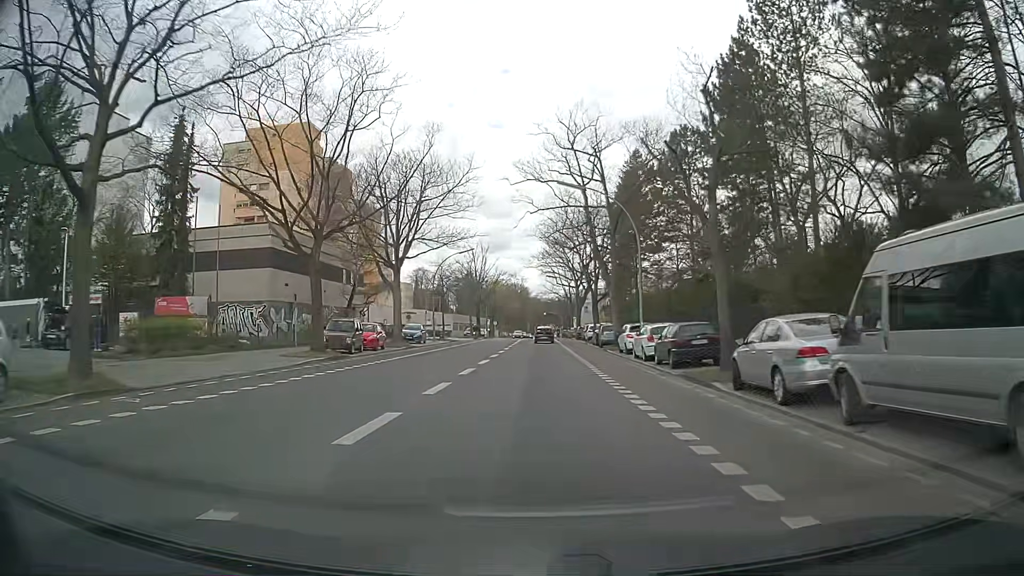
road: secondary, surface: asphalt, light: Day
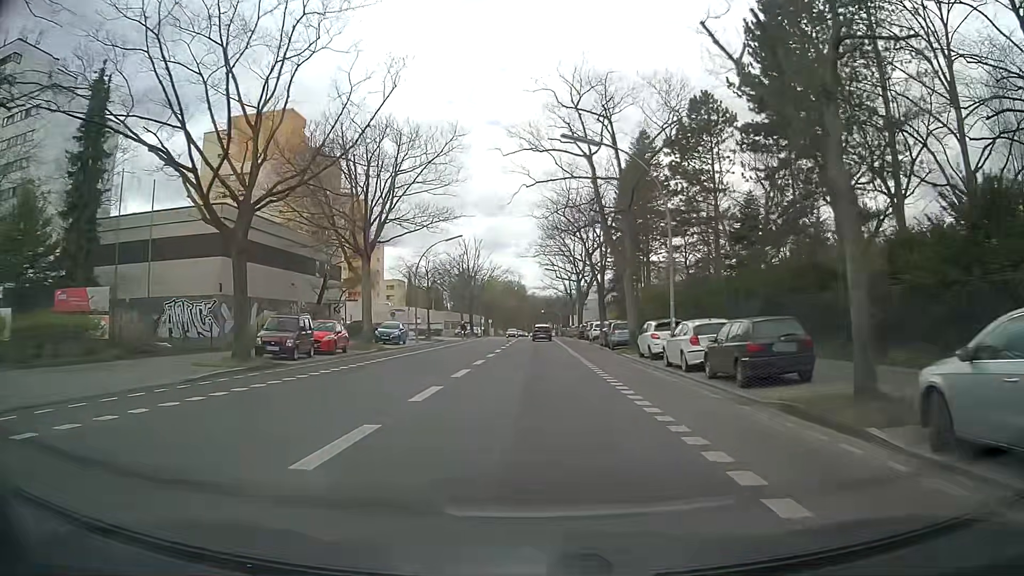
(0.0, +7.5) m; +1°
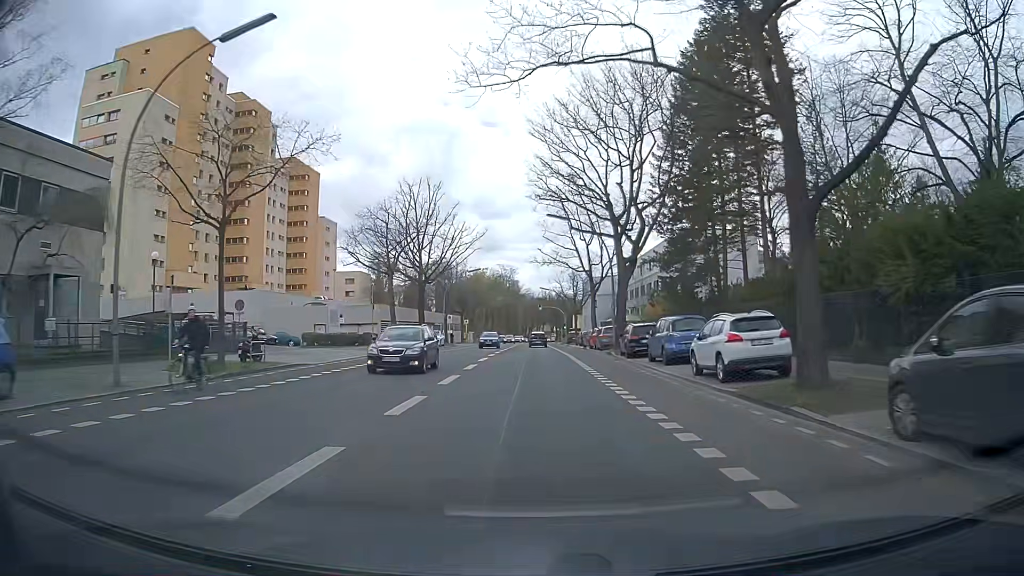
(0.0, +37.8) m; +1°
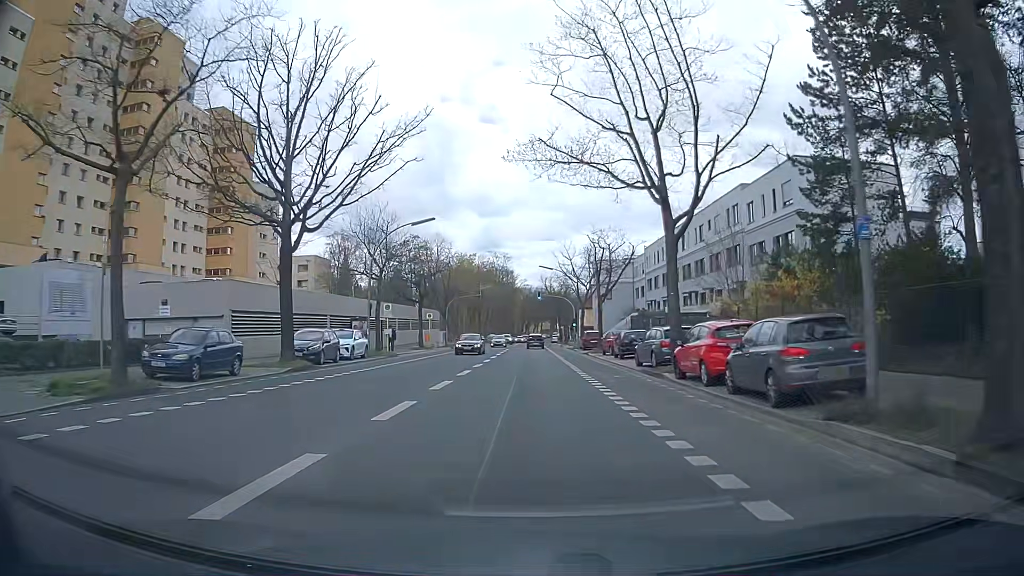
(-0.2, +30.4) m; -1°
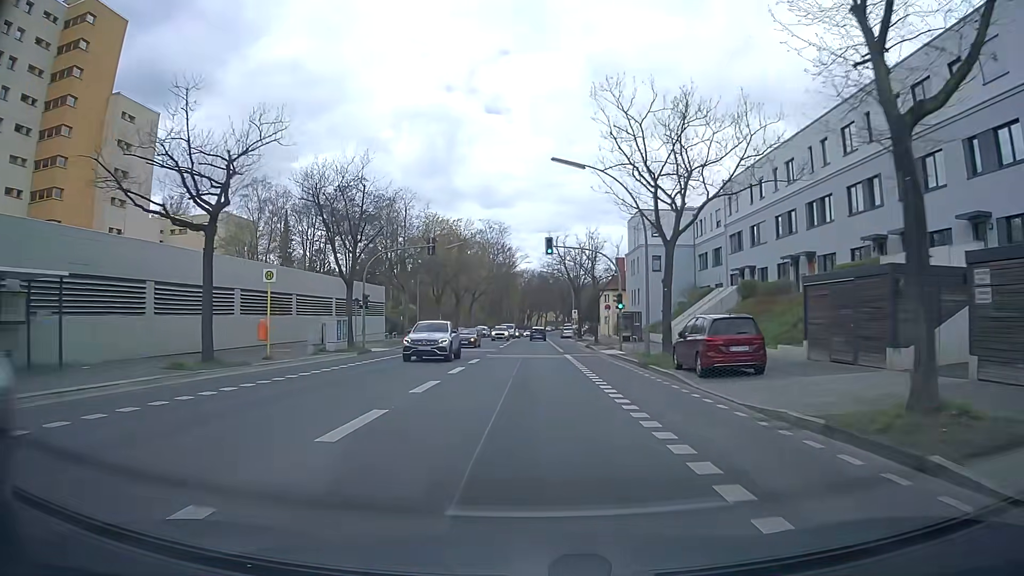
(0.0, +38.6) m; 0°
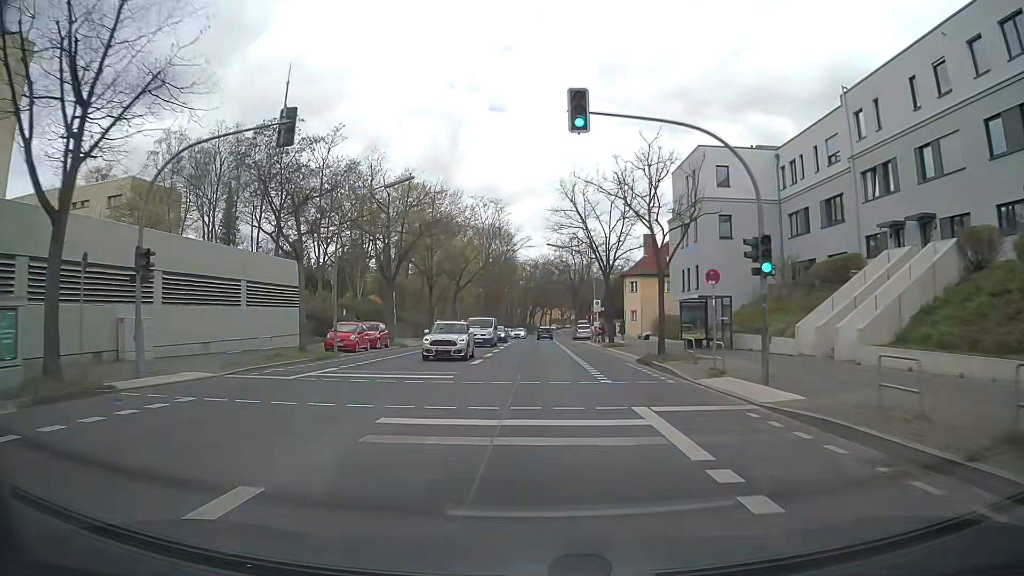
(-0.2, +23.4) m; -1°
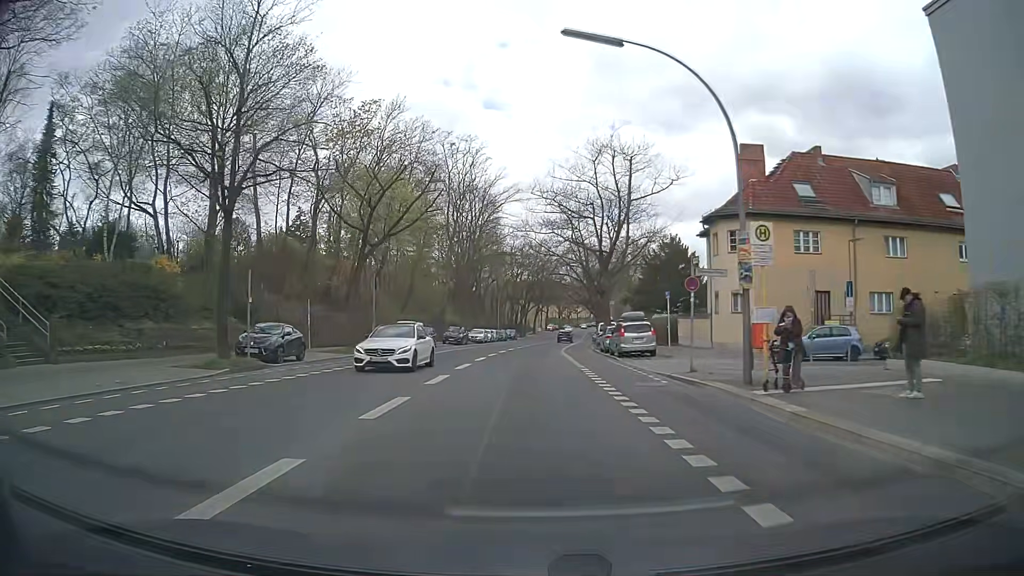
(+0.2, +39.1) m; +1°
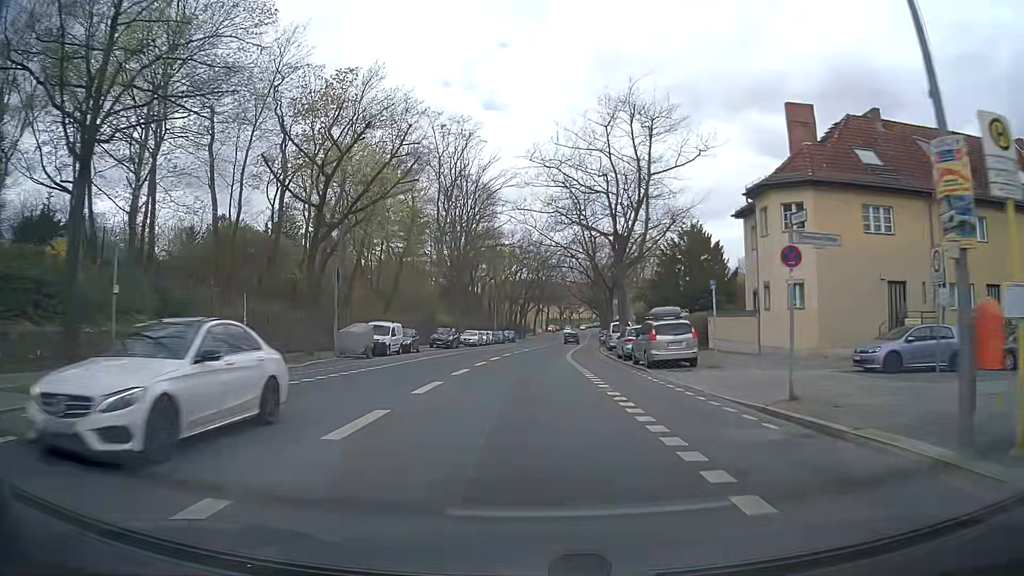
(0.0, +7.8) m; -1°
(0, +10) (0, +20) (0, +30) (+1, +40) (+2, +50) (+2, +60) (+3, +70) (+4, +80) (+5, +90) (+6, +100) m
